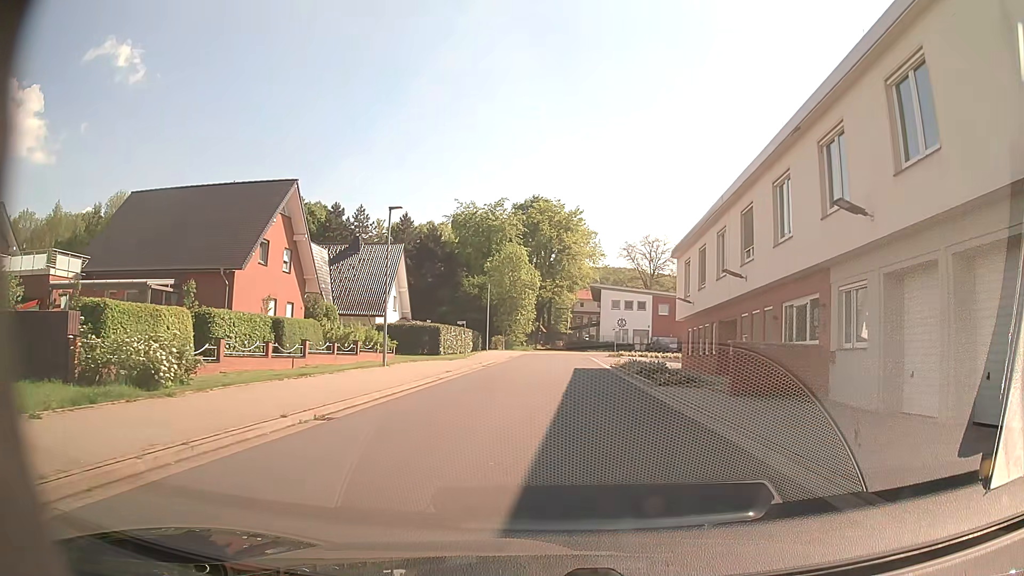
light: Day
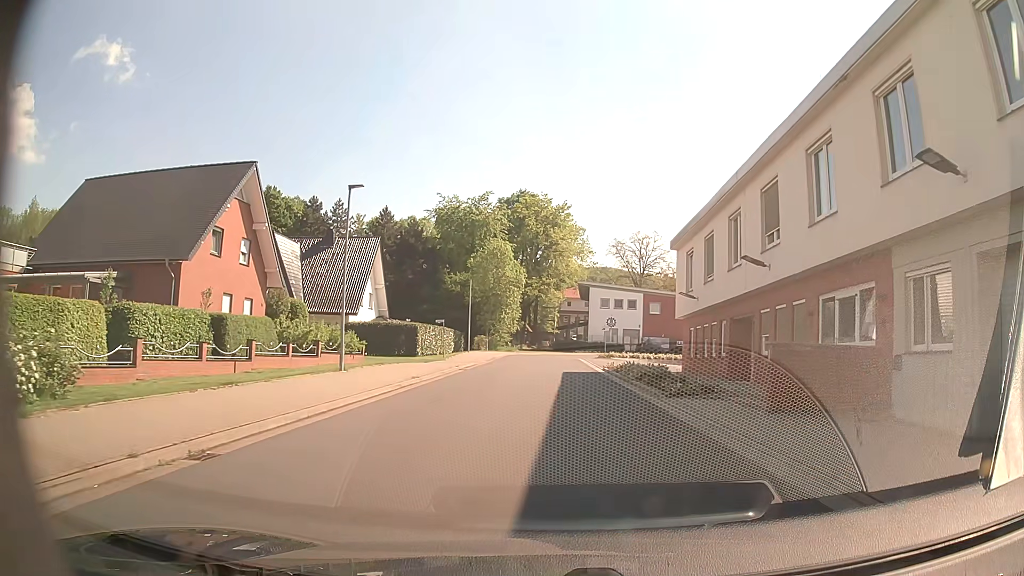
(+0.1, +3.9) m; +2°
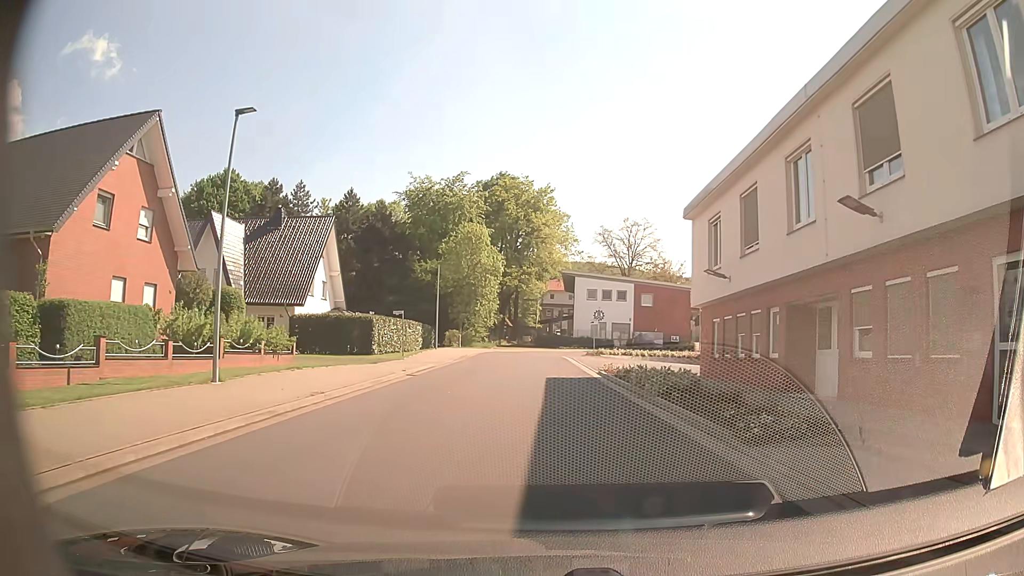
(+0.1, +7.7) m; +2°
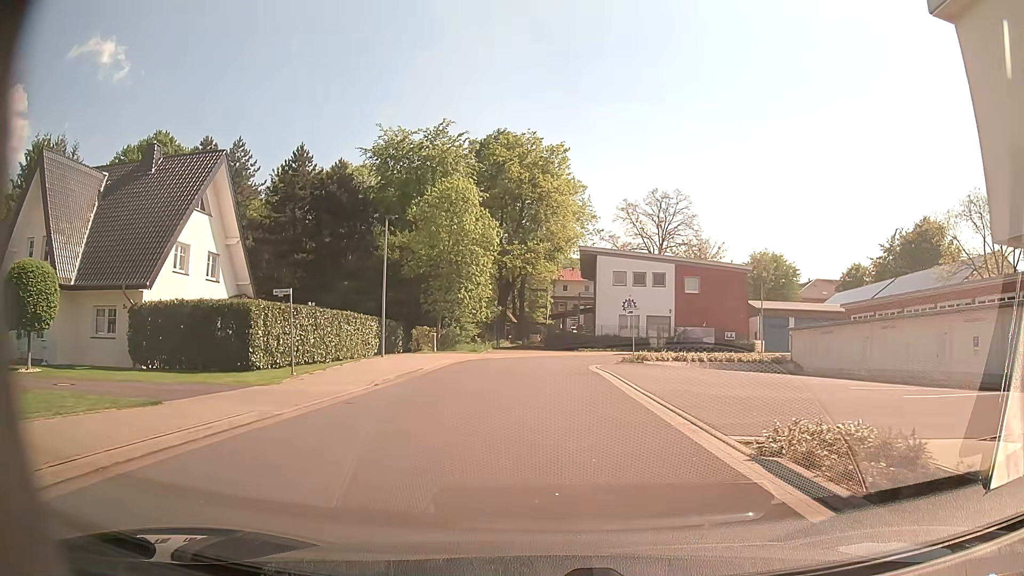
(-0.1, +18.6) m; -1°
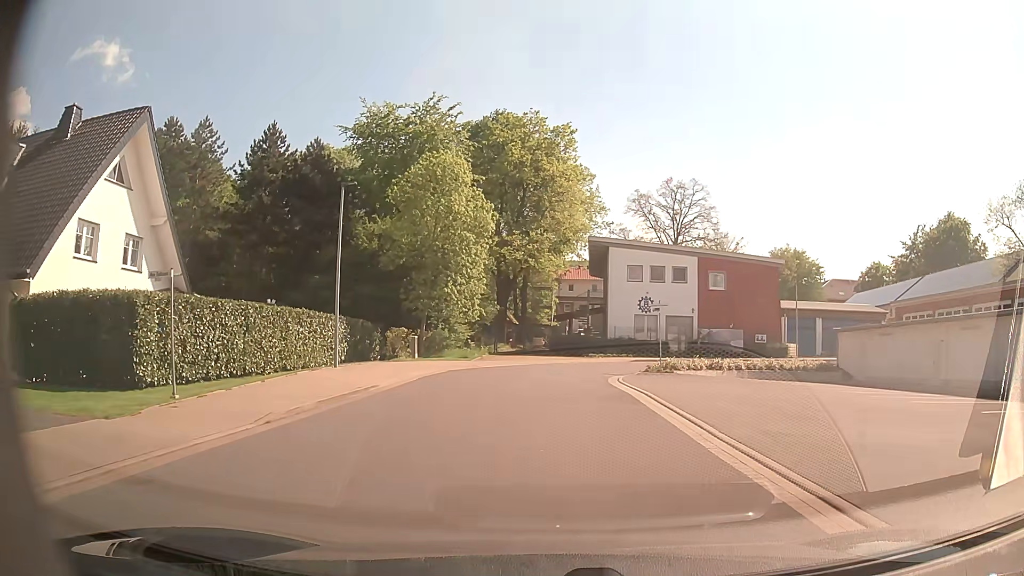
(-0.1, +7.3) m; 0°
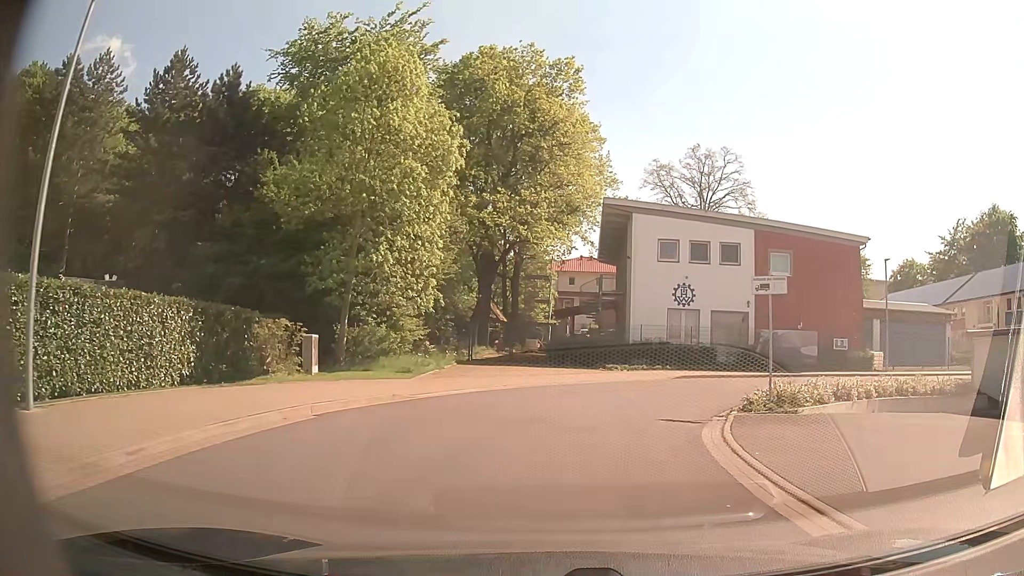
(-0.1, +14.7) m; 0°
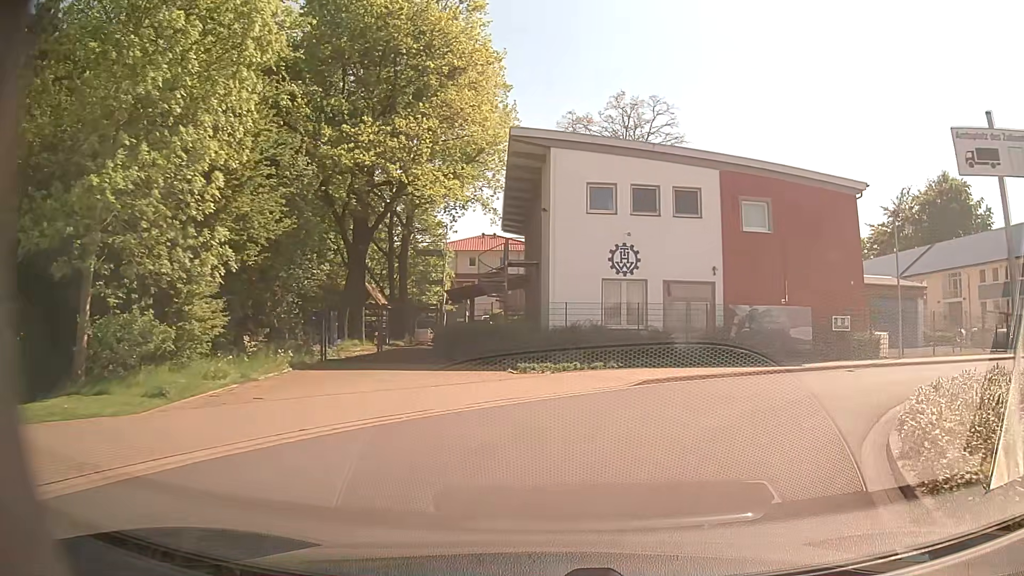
(+0.5, +10.4) m; +9°
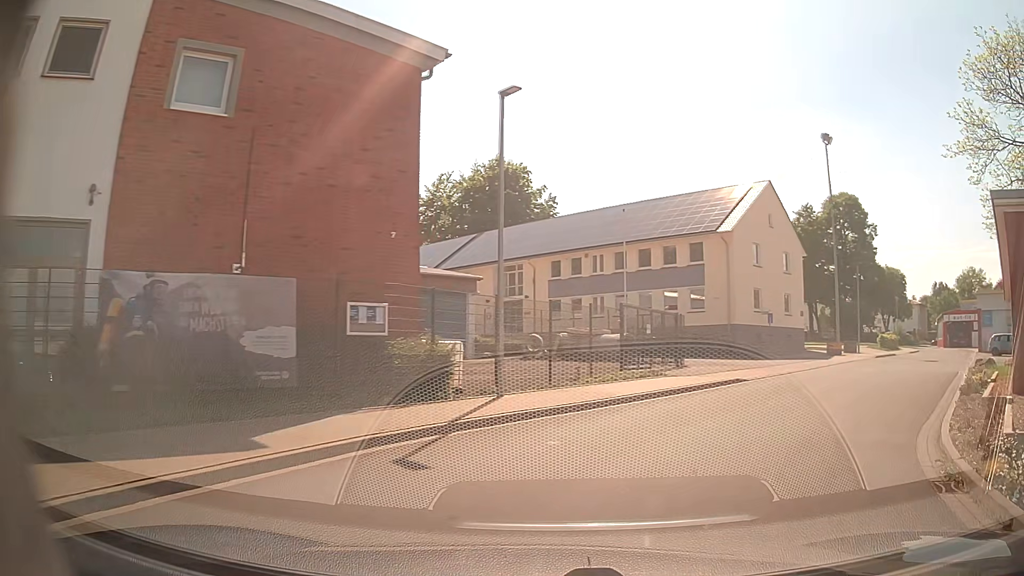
(+4.7, +14.5) m; +41°
